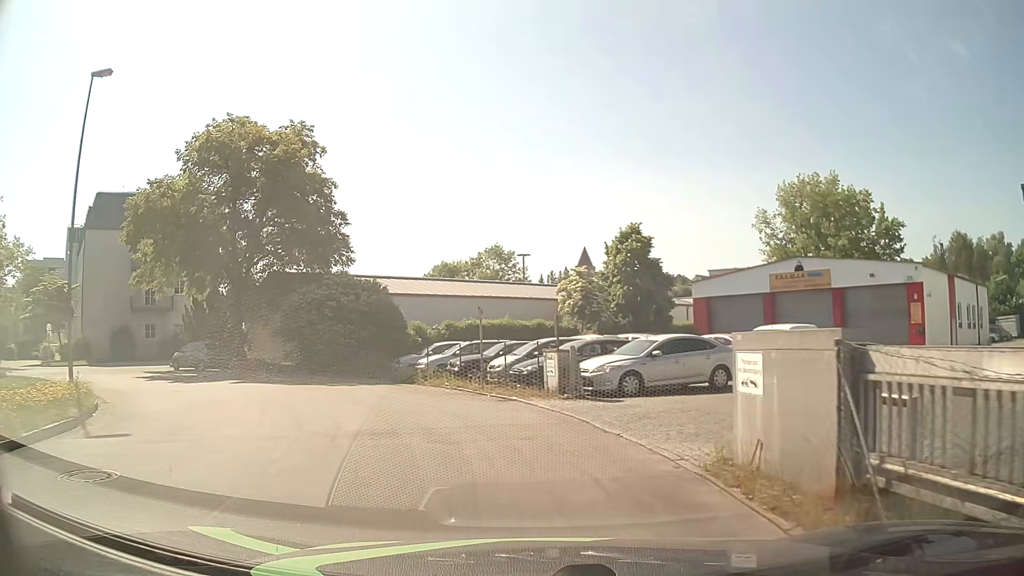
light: Day
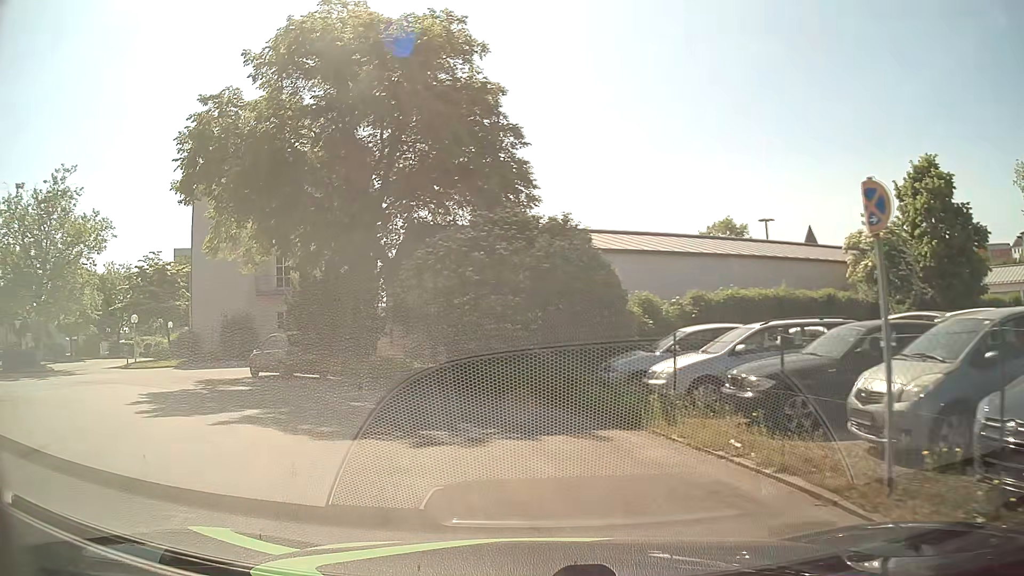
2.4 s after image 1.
(-1.9, +14.2) m; -19°
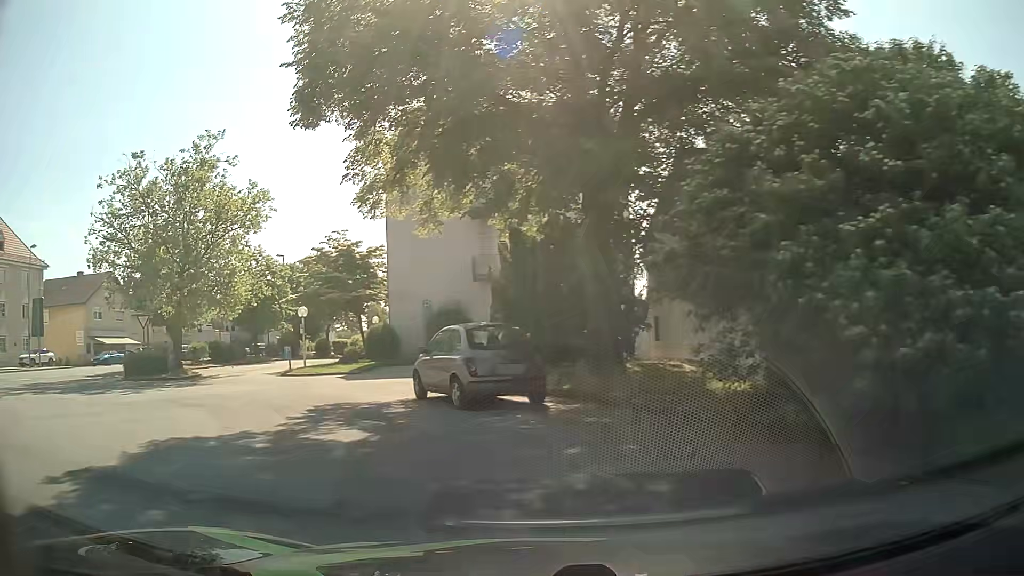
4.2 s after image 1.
(-1.7, +9.9) m; -22°
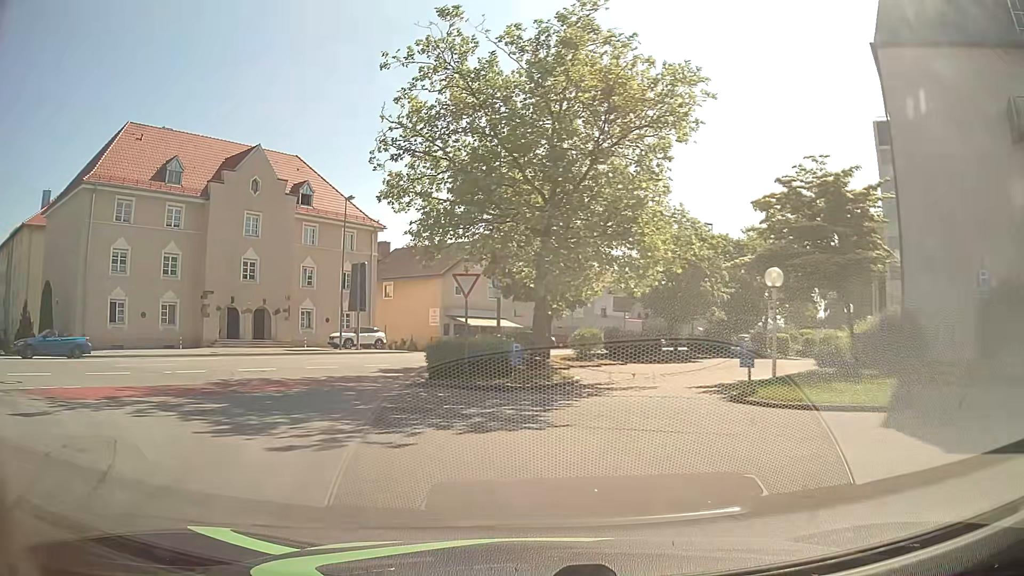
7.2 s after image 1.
(-5.5, +14.3) m; -36°
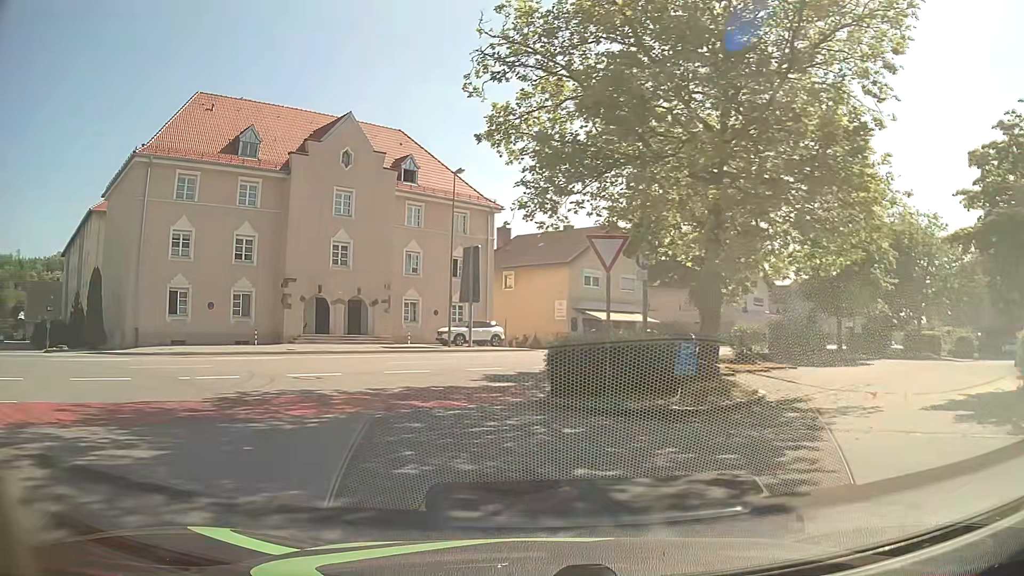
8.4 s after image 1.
(-0.6, +6.5) m; -11°
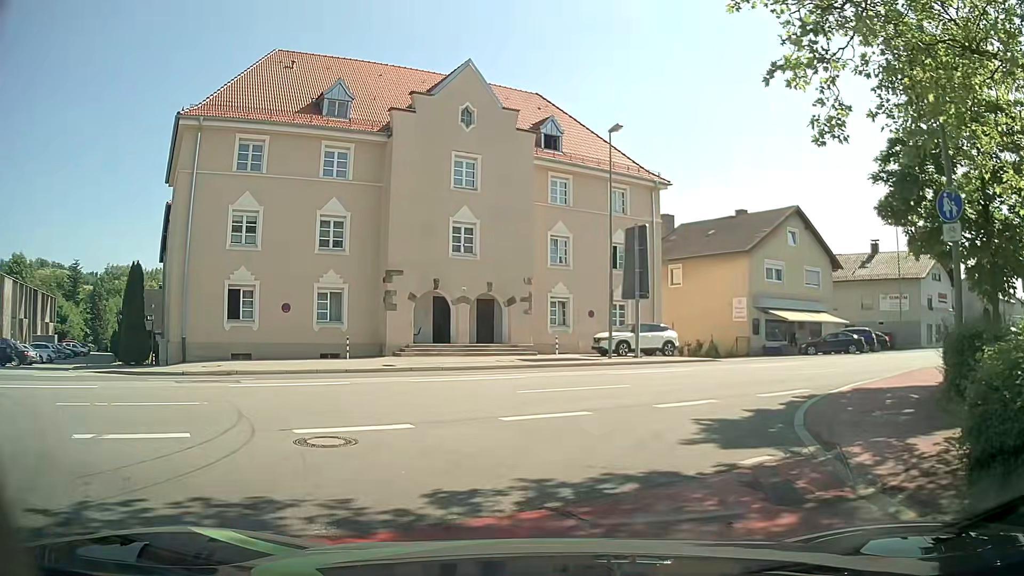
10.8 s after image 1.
(-1.1, +8.9) m; -11°
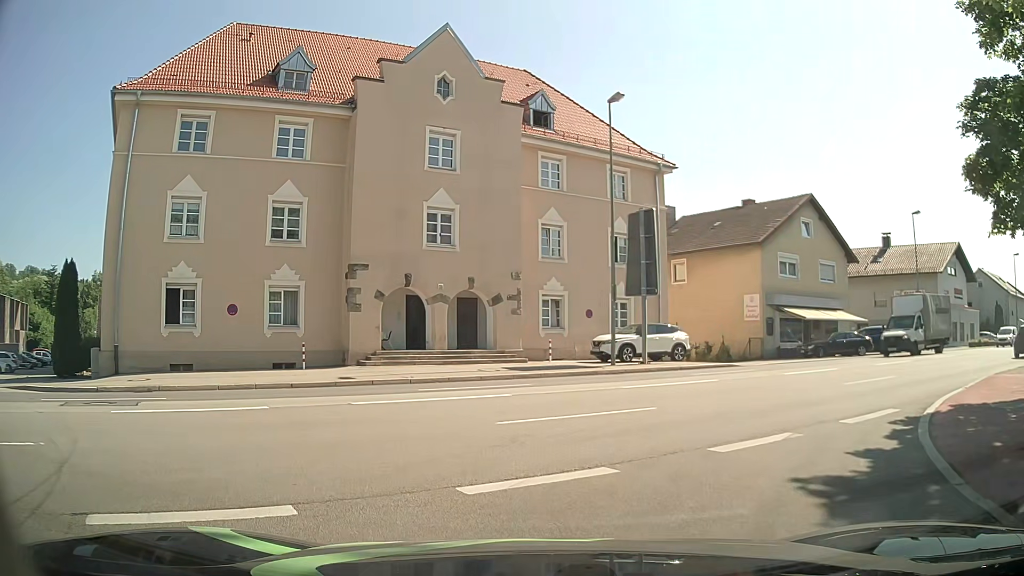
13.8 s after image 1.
(-0.1, +4.2) m; 0°
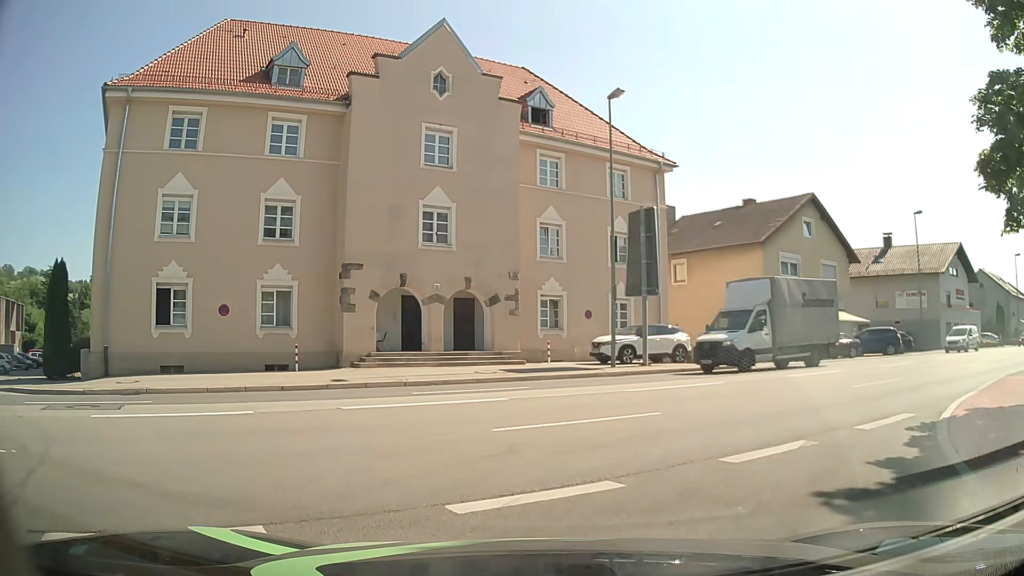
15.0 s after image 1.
(0.0, +0.5) m; 0°
(+2, +10) (+10, +16) (+18, +22) (+26, +27) (+35, +33) (+43, +39) (+51, +44) (+59, +50) (+67, +56) (+75, +63) m
